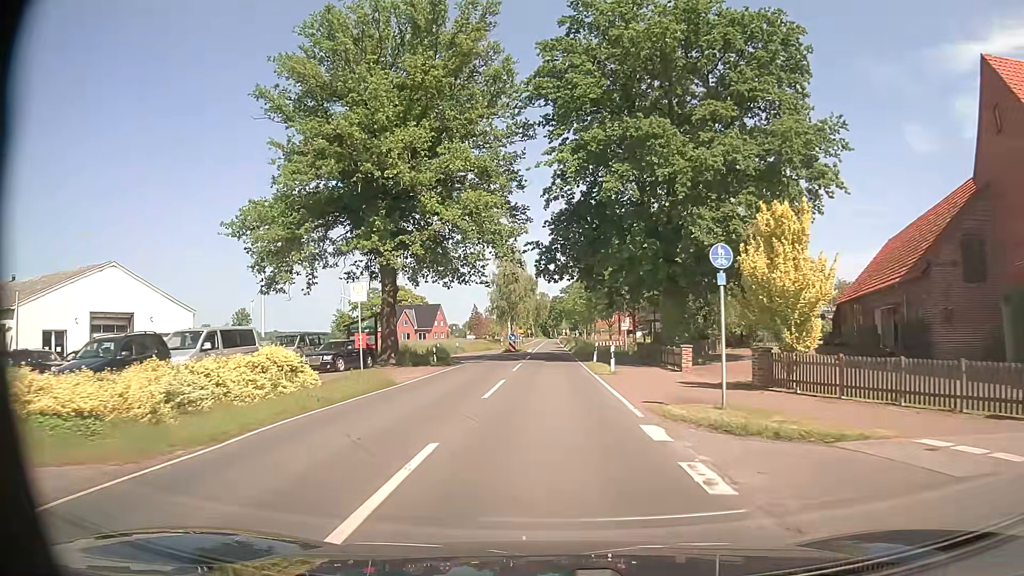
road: secondary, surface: asphalt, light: Day
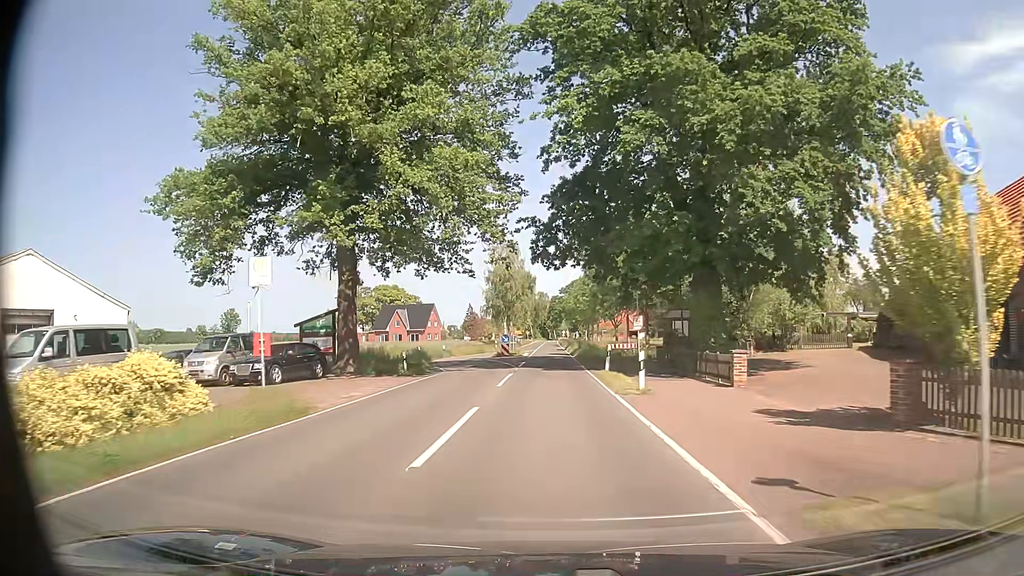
(0.0, +7.6) m; 0°
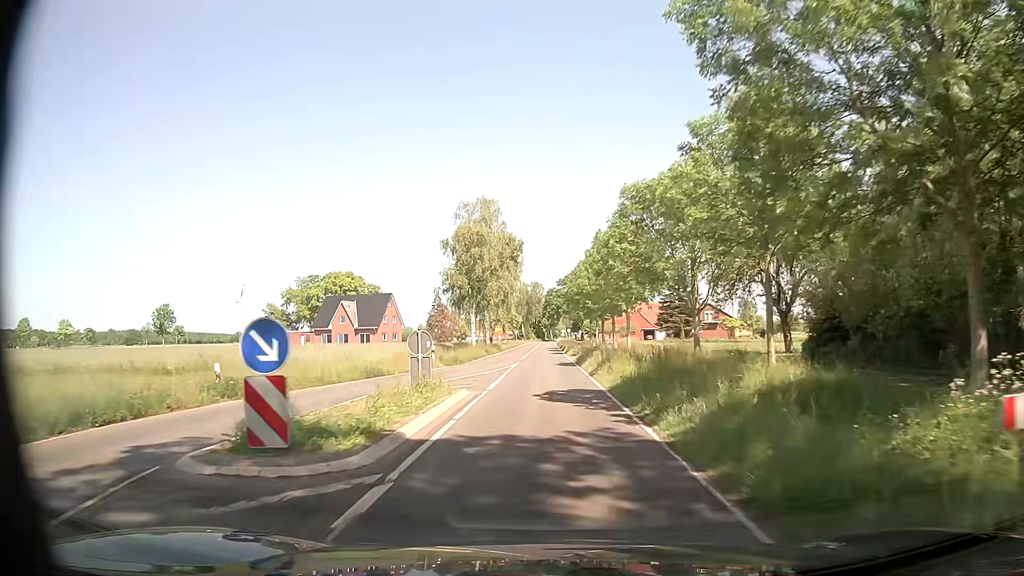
(+0.2, +38.0) m; 0°
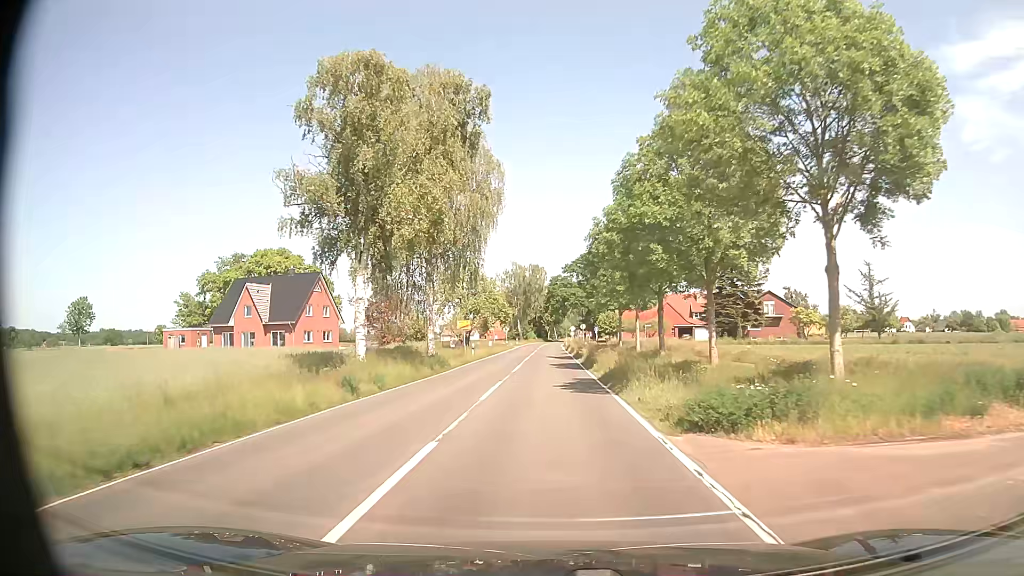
(0.0, +38.1) m; 0°
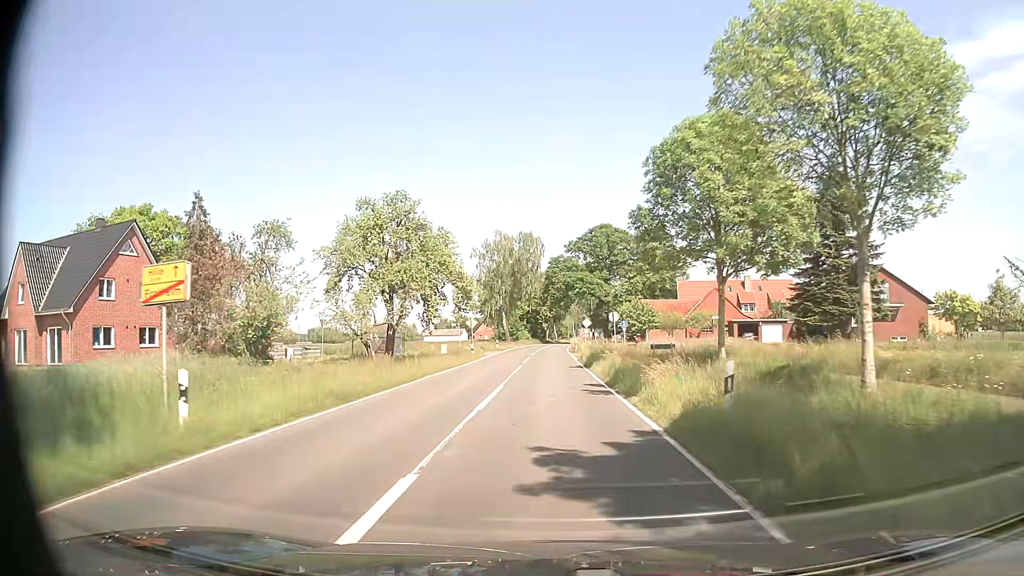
(0.0, +38.1) m; +1°
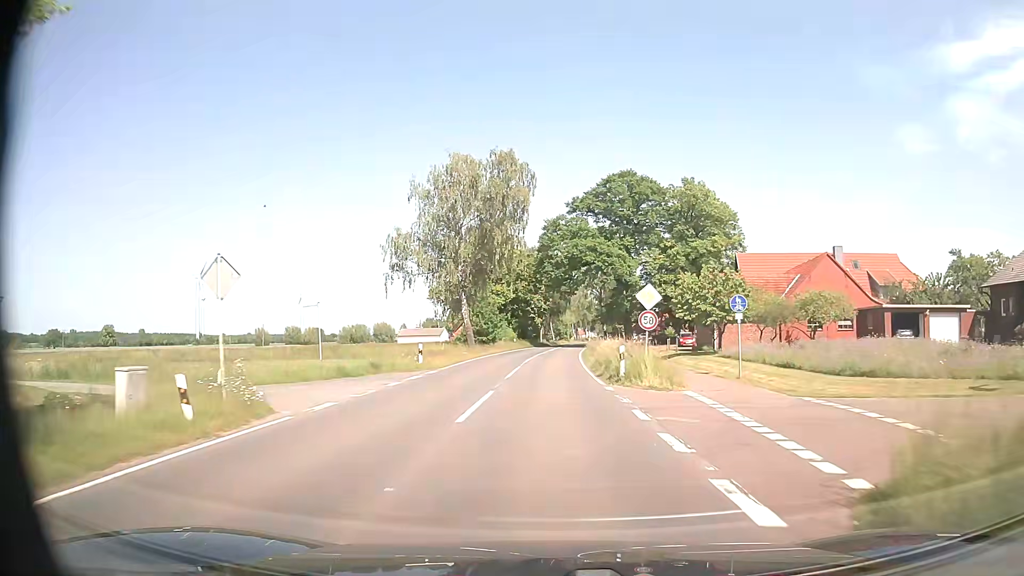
(-0.8, +38.2) m; -1°
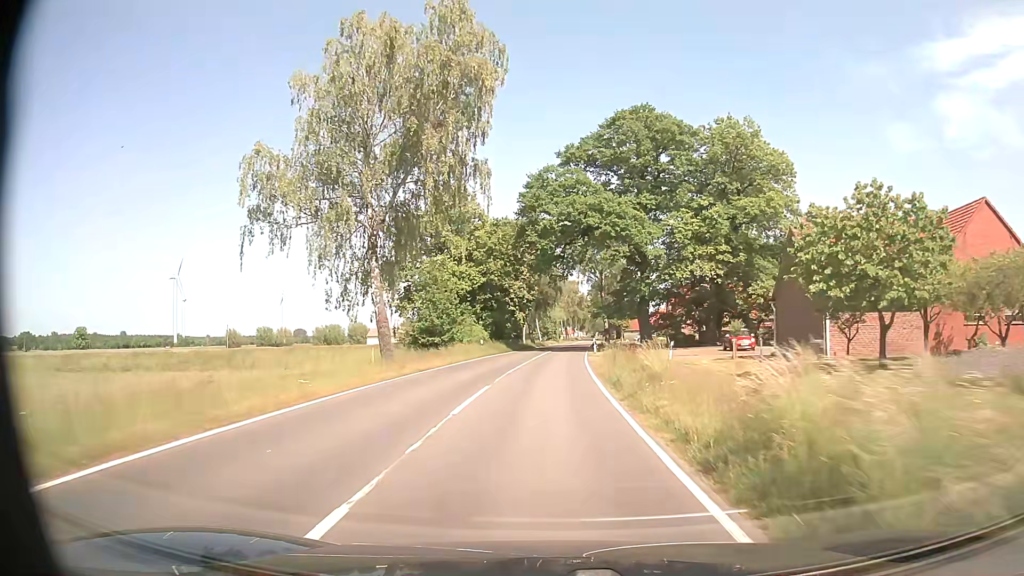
(+0.3, +22.9) m; +1°
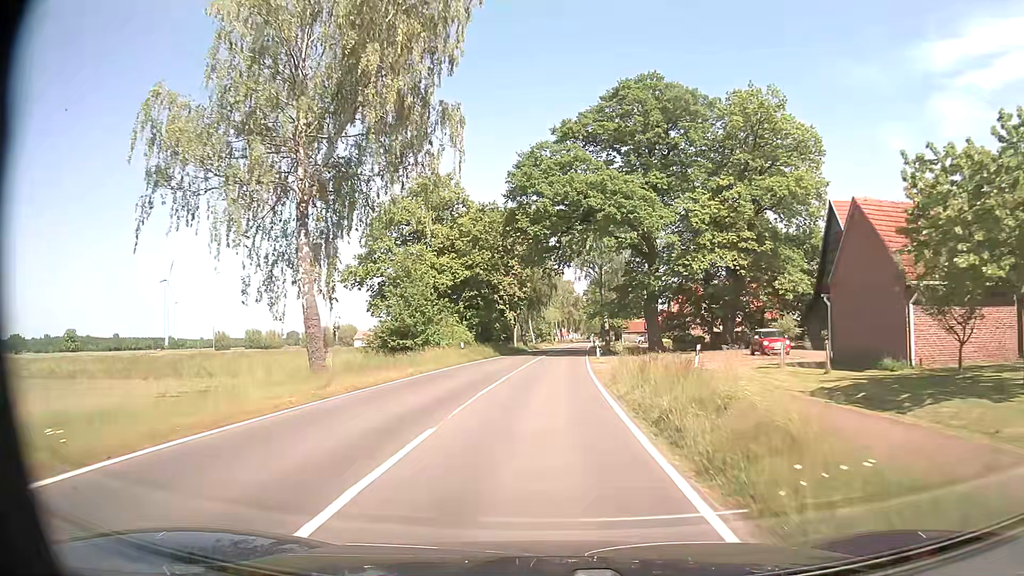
(0.0, +7.6) m; +1°
(0, +10) (0, +20) (0, +30) (+1, +40) (+1, +50) (+2, +60) (+2, +70) (+3, +80) (+3, +90) (+4, +100) m
